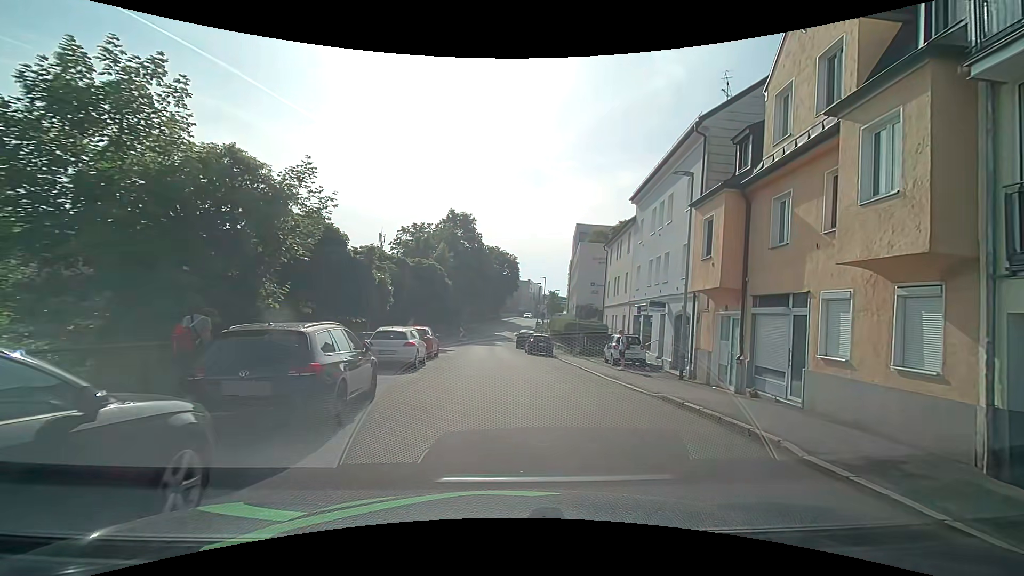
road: residential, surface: asphalt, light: Day
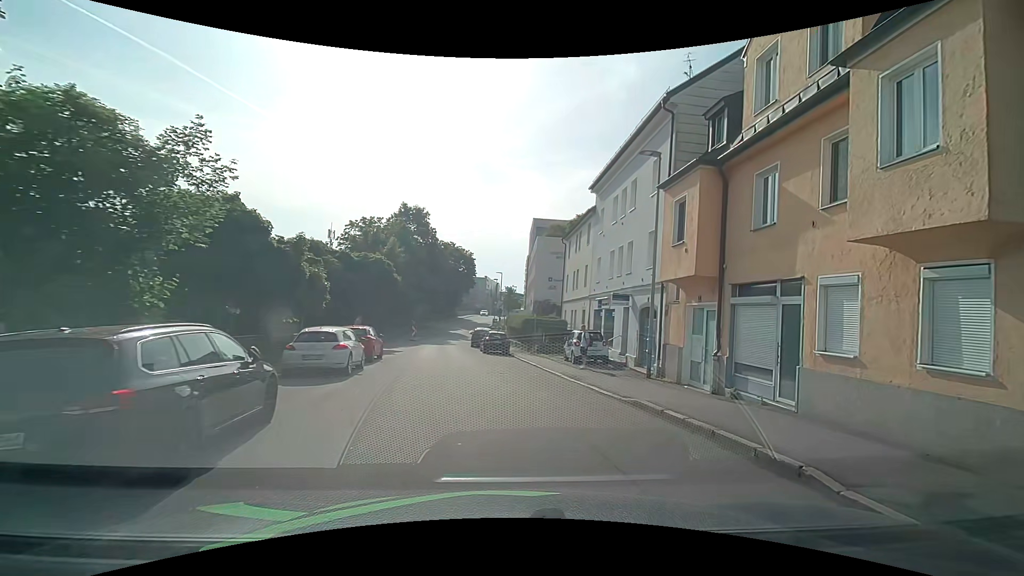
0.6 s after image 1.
(+0.1, +2.1) m; +5°
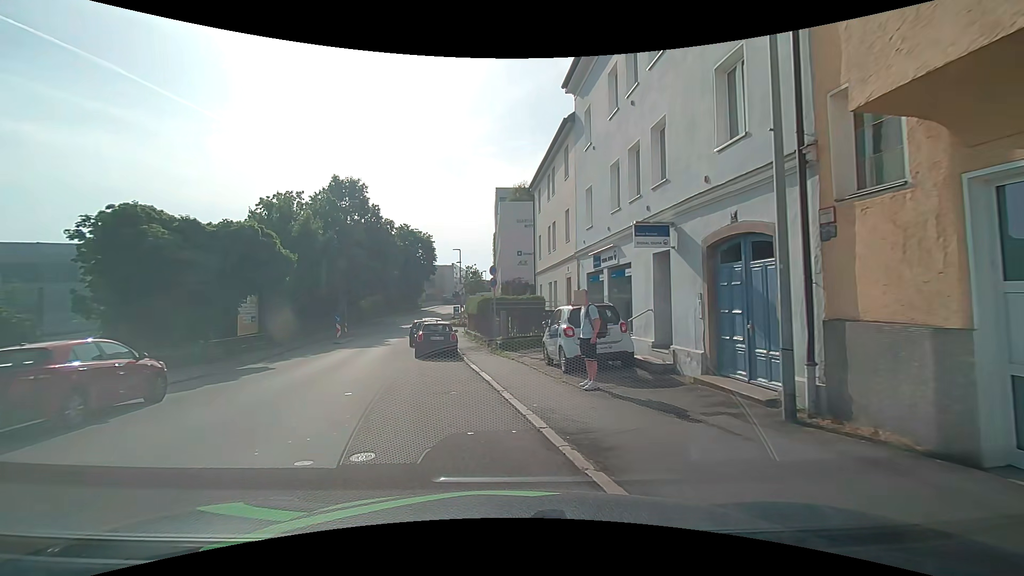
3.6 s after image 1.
(+1.1, +11.8) m; +2°
